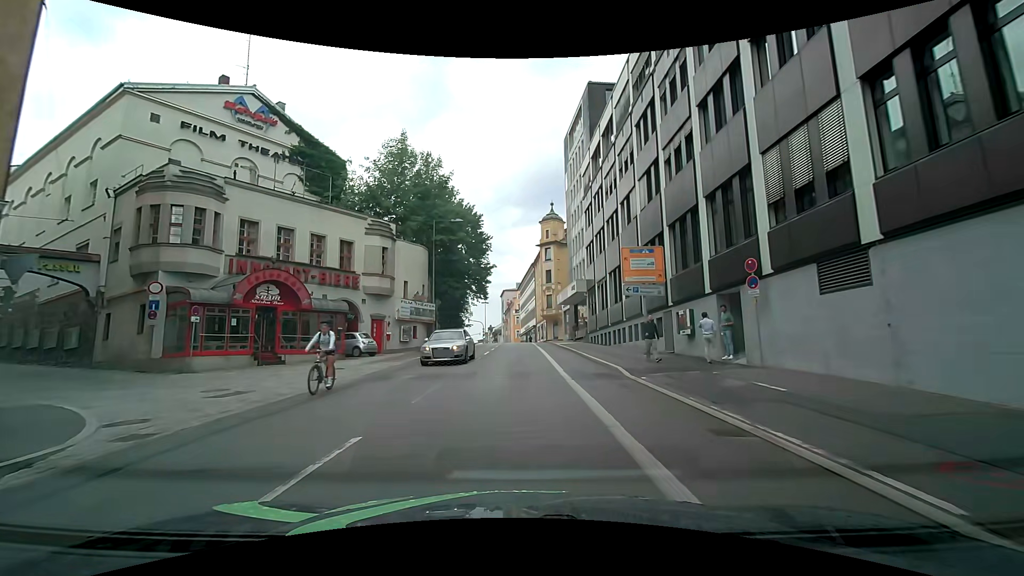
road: tertiary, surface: asphalt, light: Day
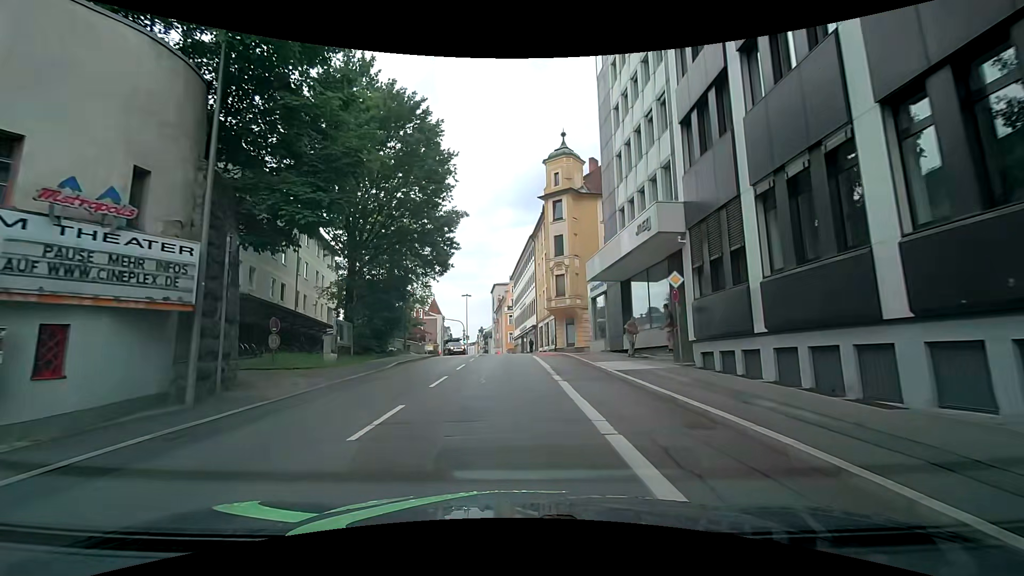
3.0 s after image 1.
(-0.3, +27.3) m; -1°
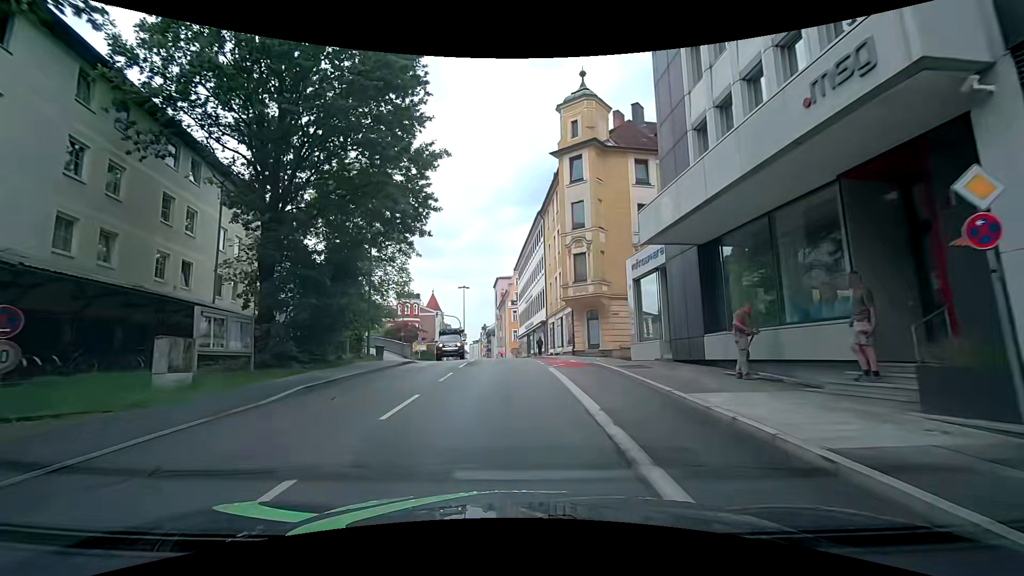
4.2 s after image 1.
(0.0, +10.8) m; 0°
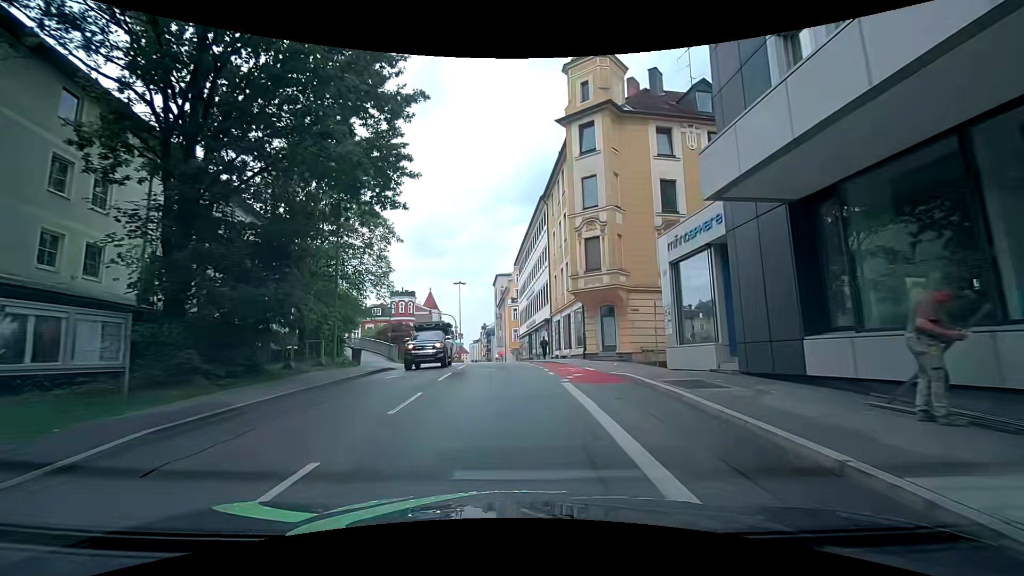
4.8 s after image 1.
(-0.1, +5.4) m; -1°
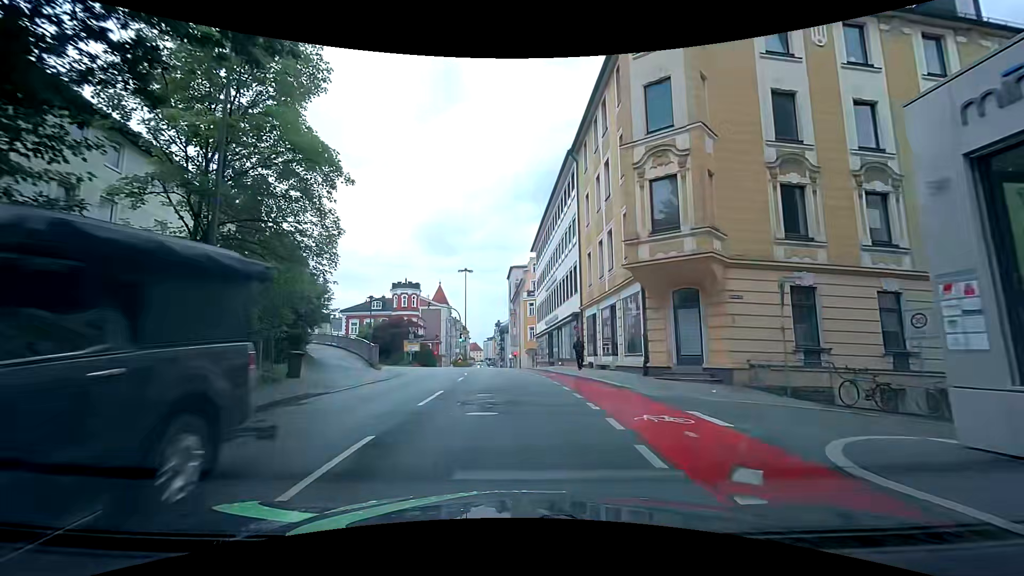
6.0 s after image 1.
(-0.1, +10.7) m; -1°
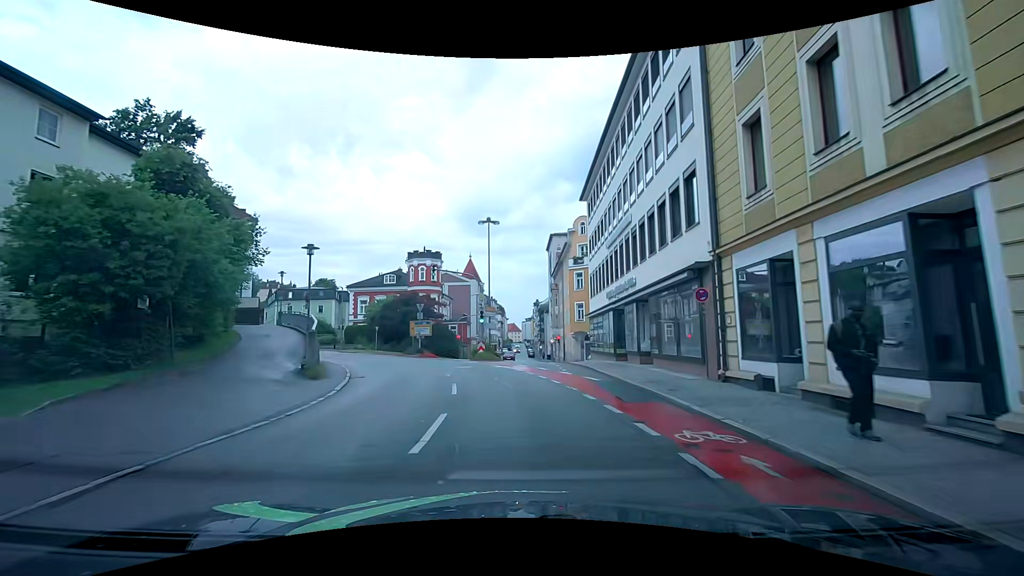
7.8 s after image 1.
(-0.5, +16.2) m; -4°
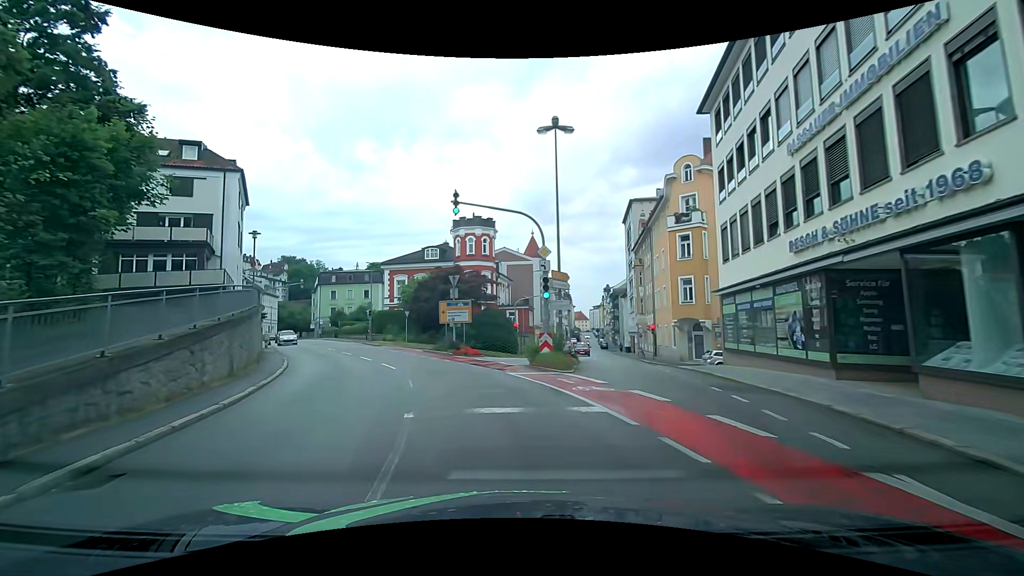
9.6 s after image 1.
(-1.0, +15.3) m; -7°
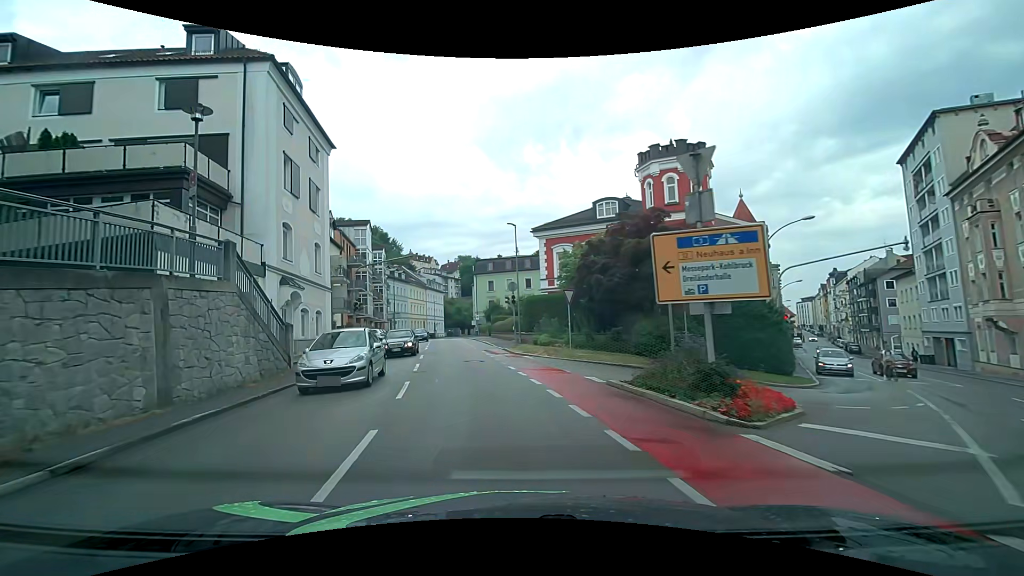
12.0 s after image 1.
(-3.6, +20.2) m; -20°
(-1, +10) (-2, +20) (-3, +30) (-5, +40) (-7, +50) (-8, +59) (-10, +69) (-11, +79) (-13, +89) (-13, +99) m
